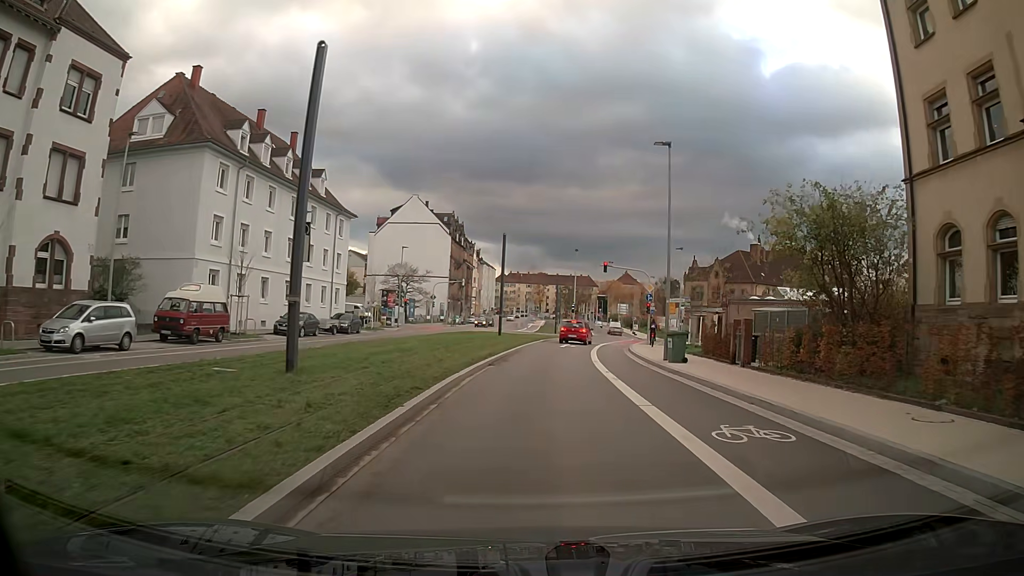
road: secondary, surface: asphalt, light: Day
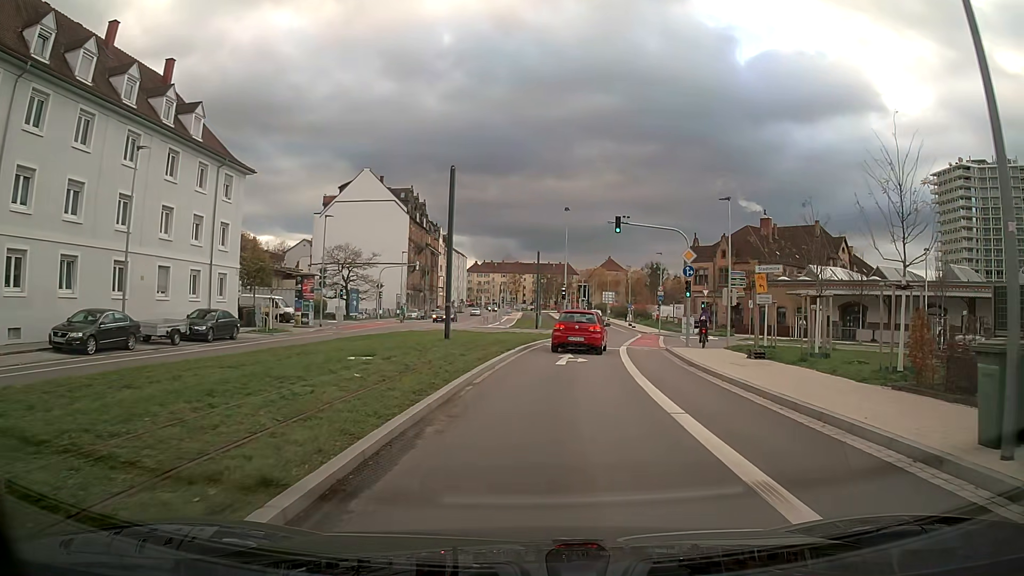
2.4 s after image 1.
(+0.2, +18.9) m; +2°
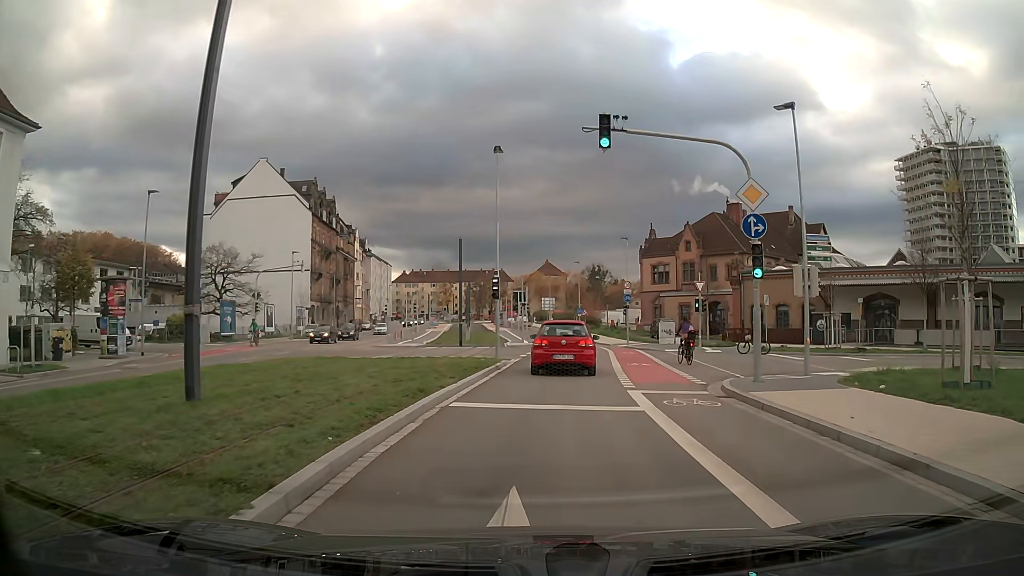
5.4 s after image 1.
(+0.8, +17.3) m; +6°
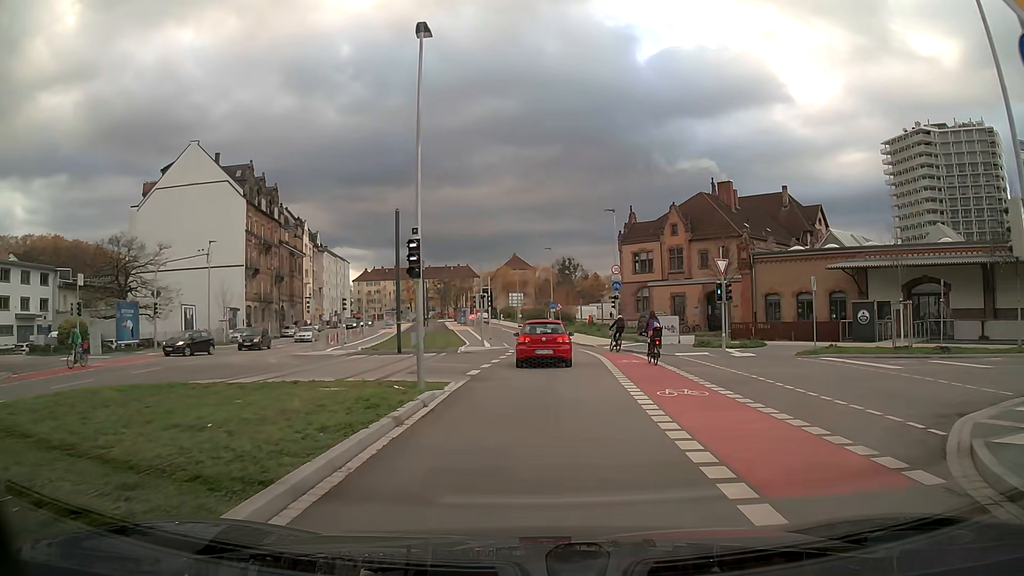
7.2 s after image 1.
(+0.3, +11.3) m; +2°
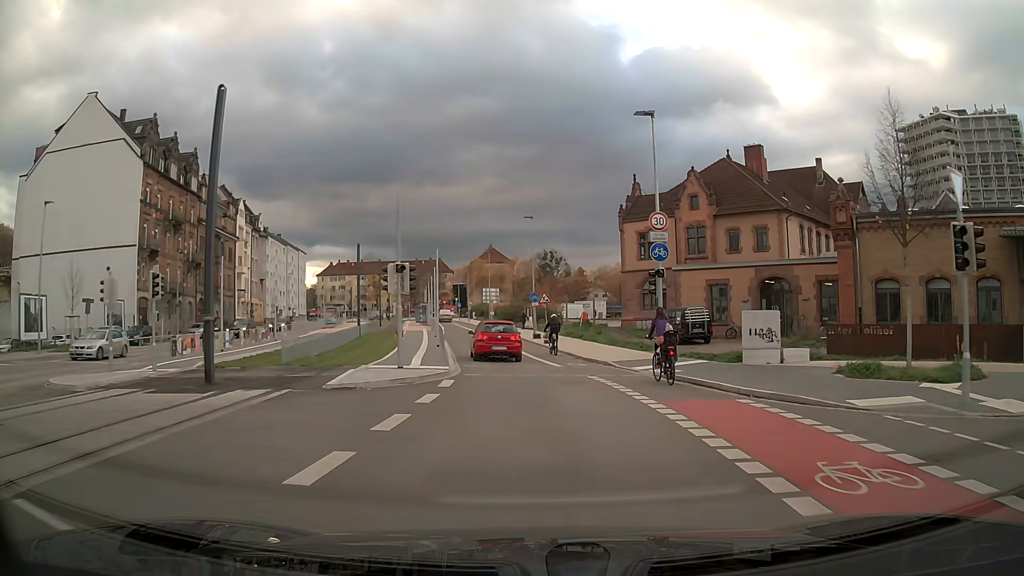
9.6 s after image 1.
(+0.3, +19.1) m; +1°
